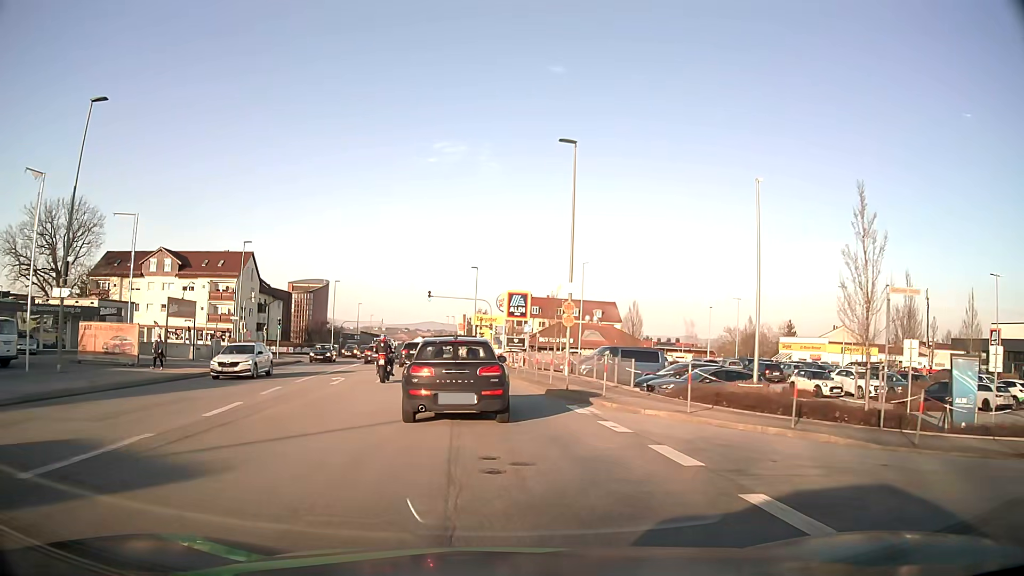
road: tertiary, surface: asphalt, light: Day
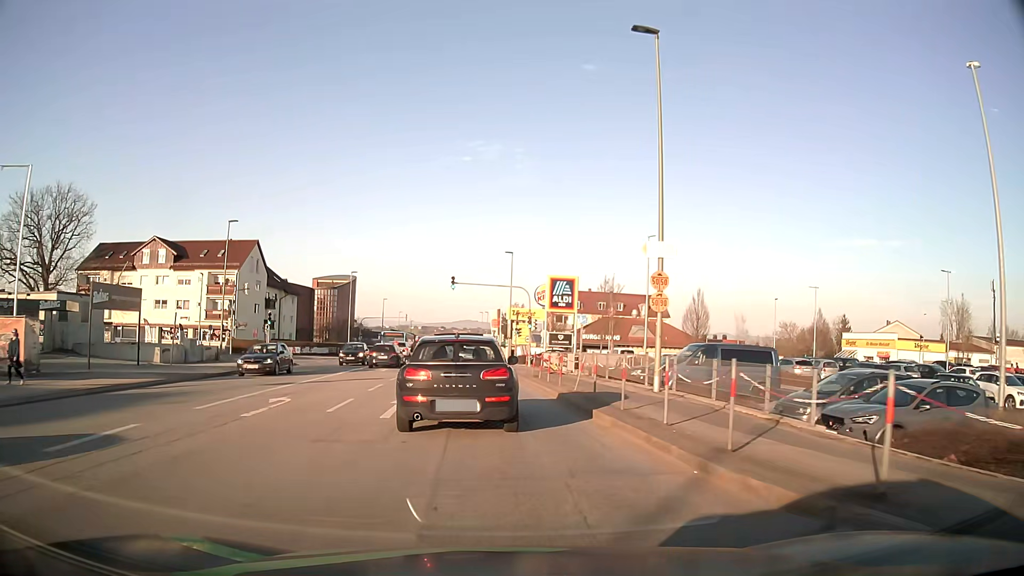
(-0.2, +10.8) m; -3°
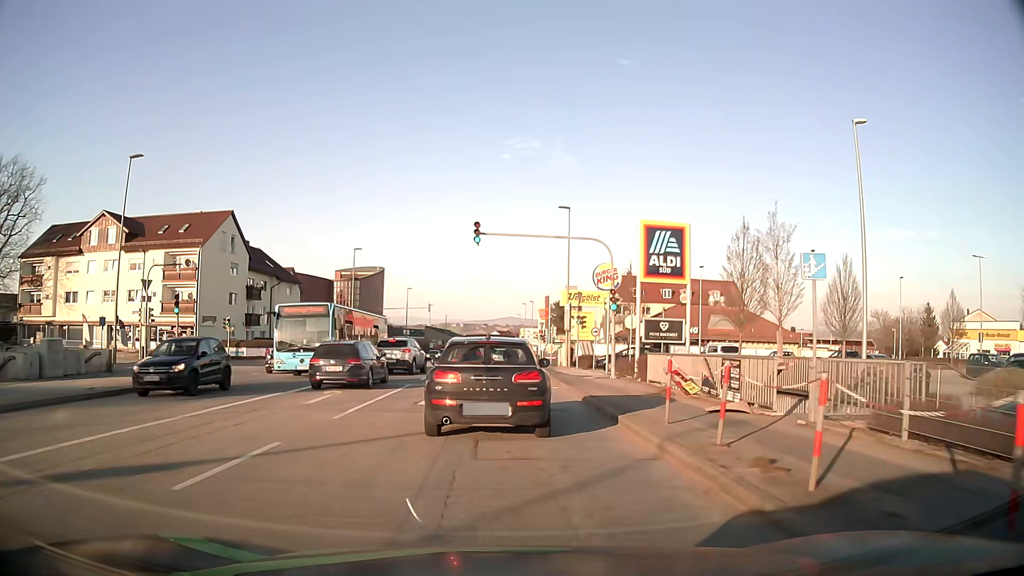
(-0.8, +19.4) m; -4°
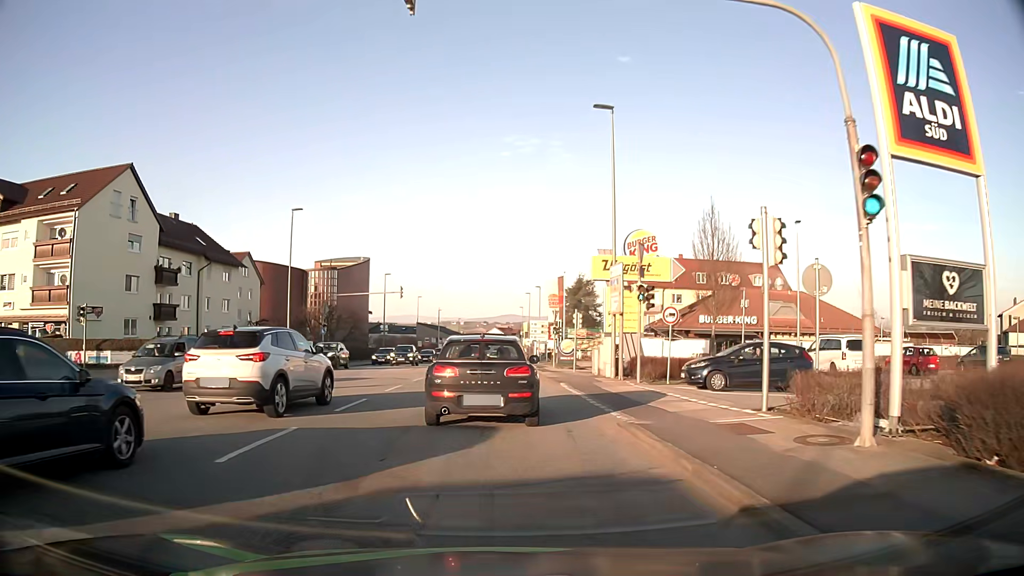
(+0.1, +18.7) m; 0°
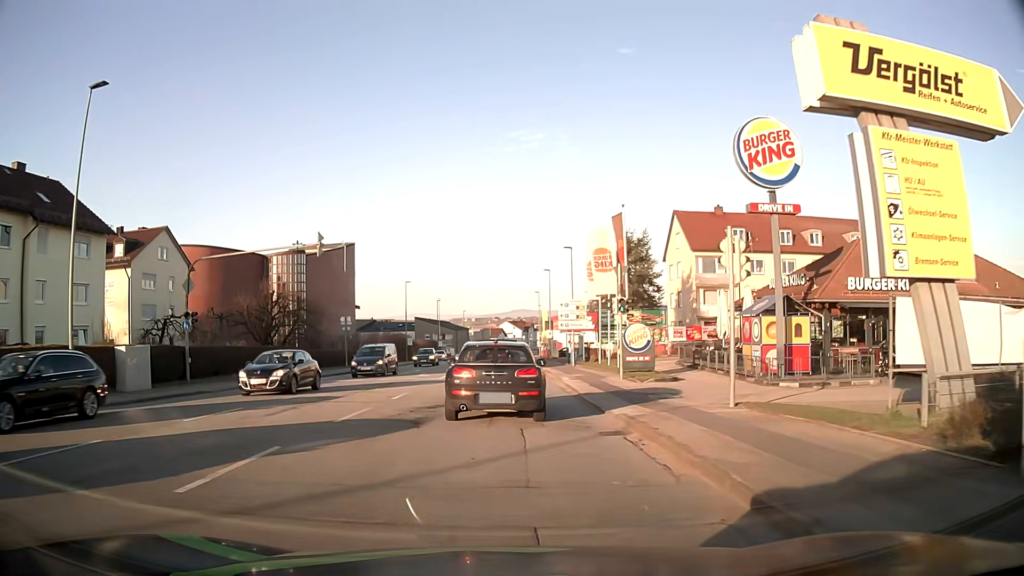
(0.0, +25.0) m; -1°
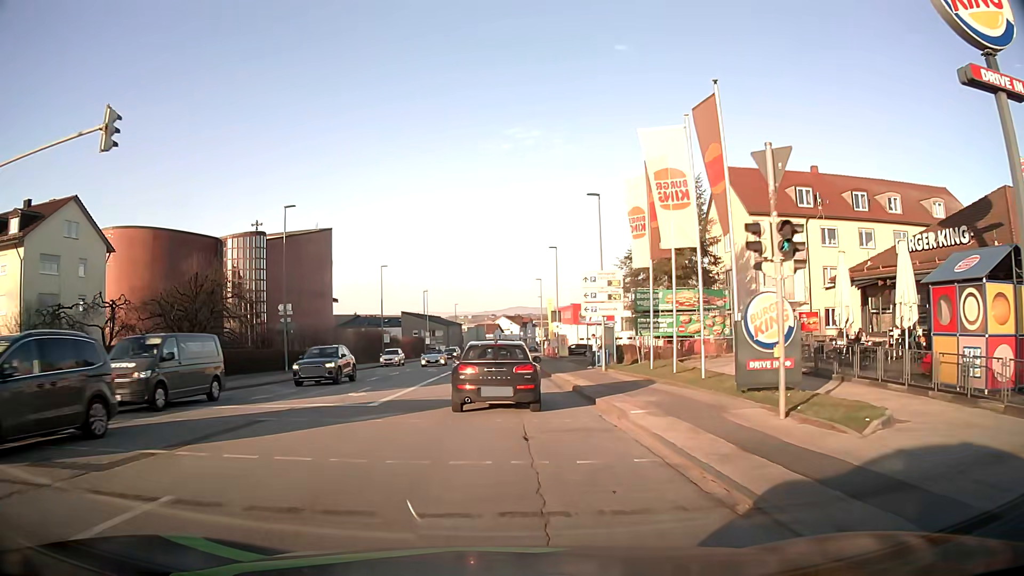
(+0.1, +15.4) m; 0°
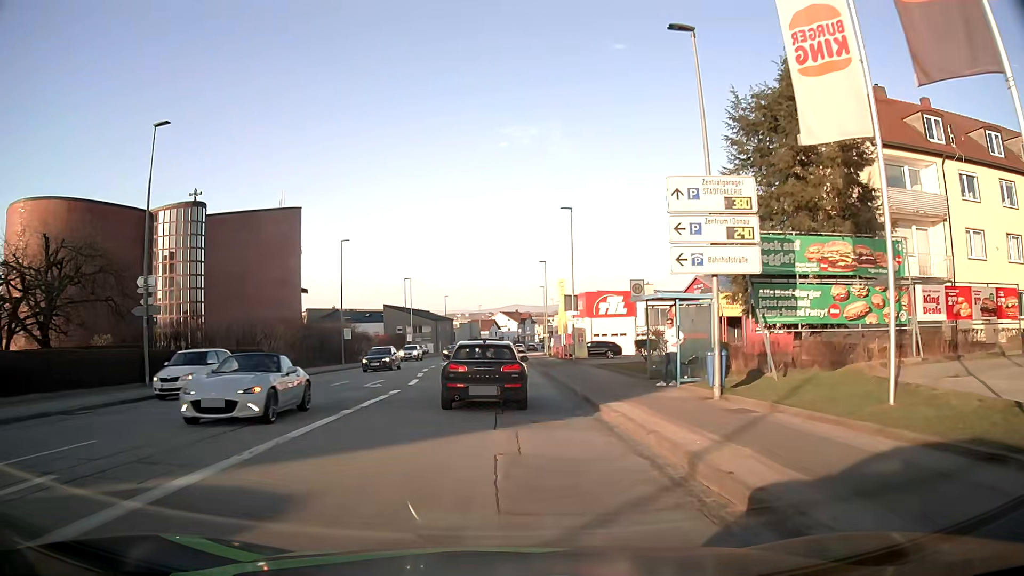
(+0.2, +17.2) m; +1°
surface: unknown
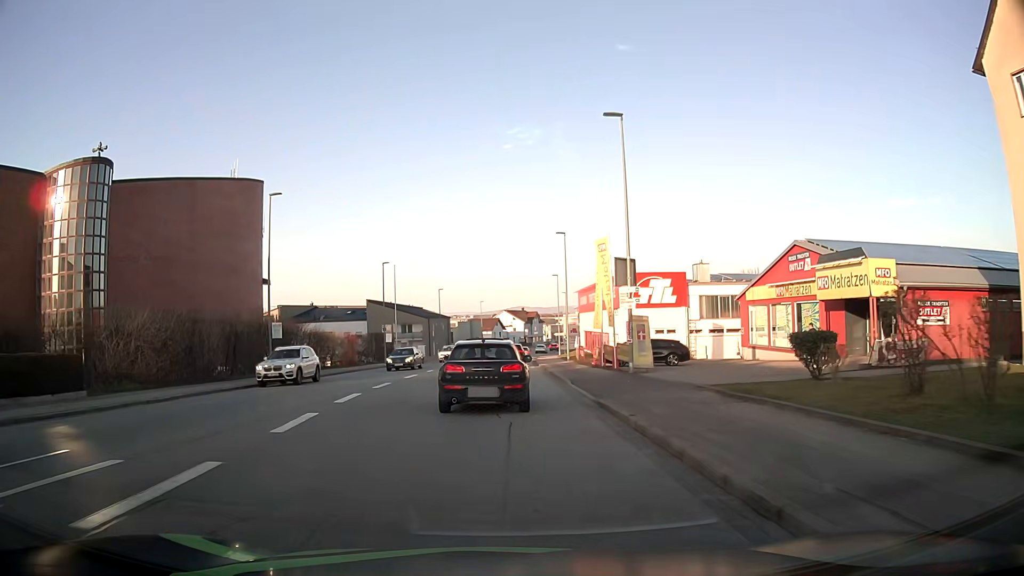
(-0.1, +19.2) m; -1°
(0, +10) (0, +20) (0, +30) (0, +40) (0, +50) (+1, +60) (+1, +70) (+1, +80) (+2, +90) (+3, +100) m
